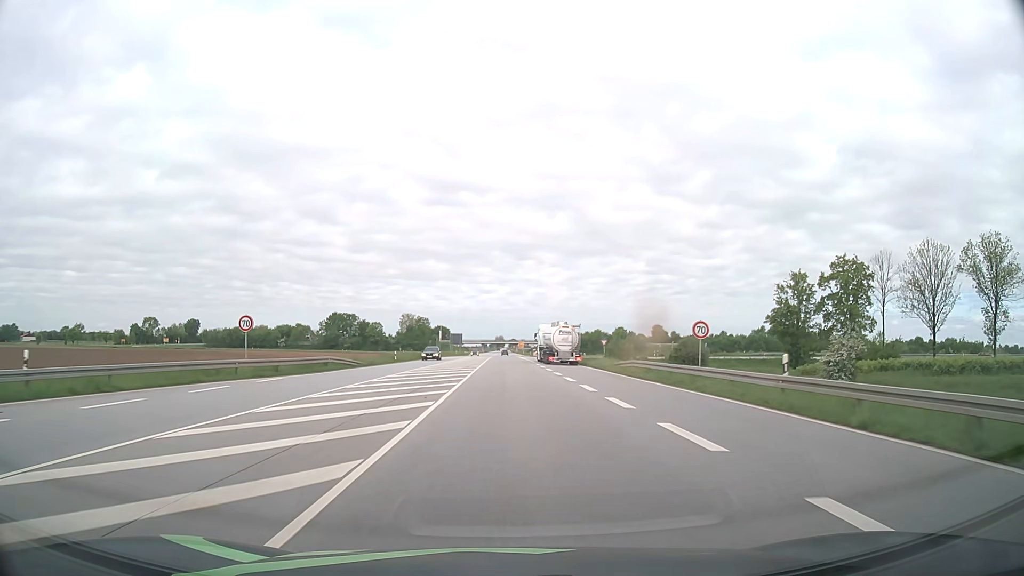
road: primary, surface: asphalt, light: Day
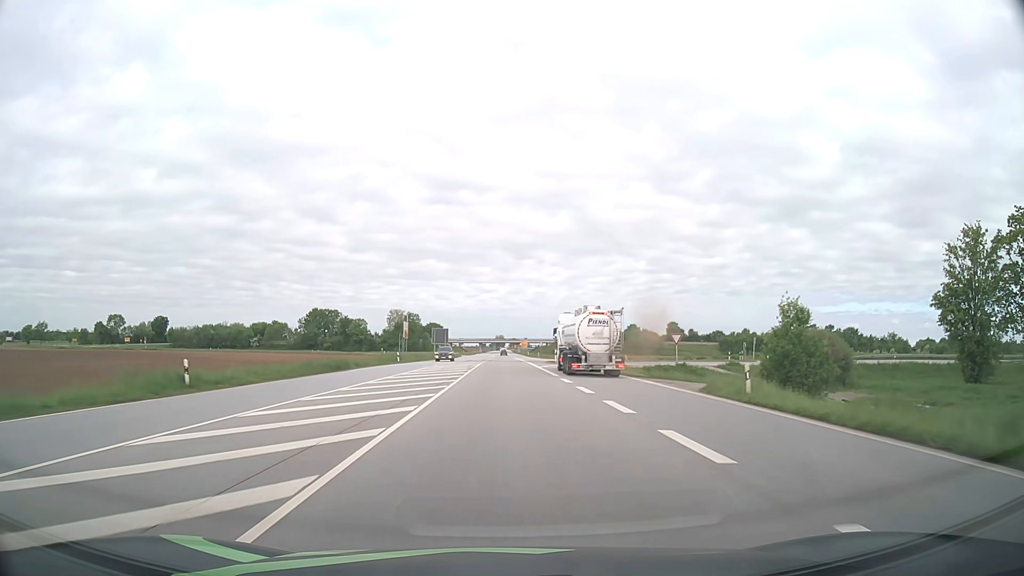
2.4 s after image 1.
(0.0, +43.1) m; 0°
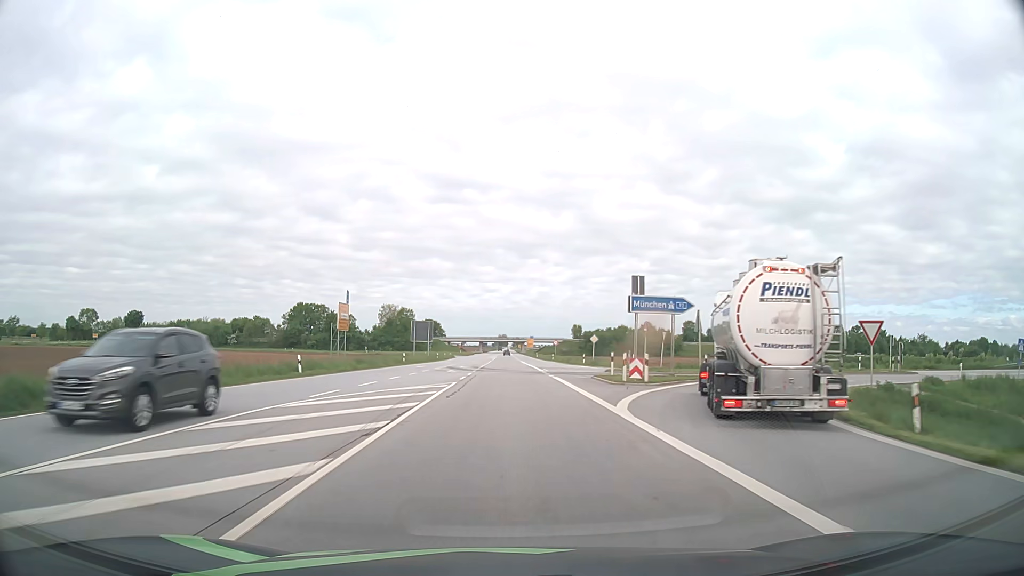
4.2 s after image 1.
(-0.1, +32.6) m; 0°
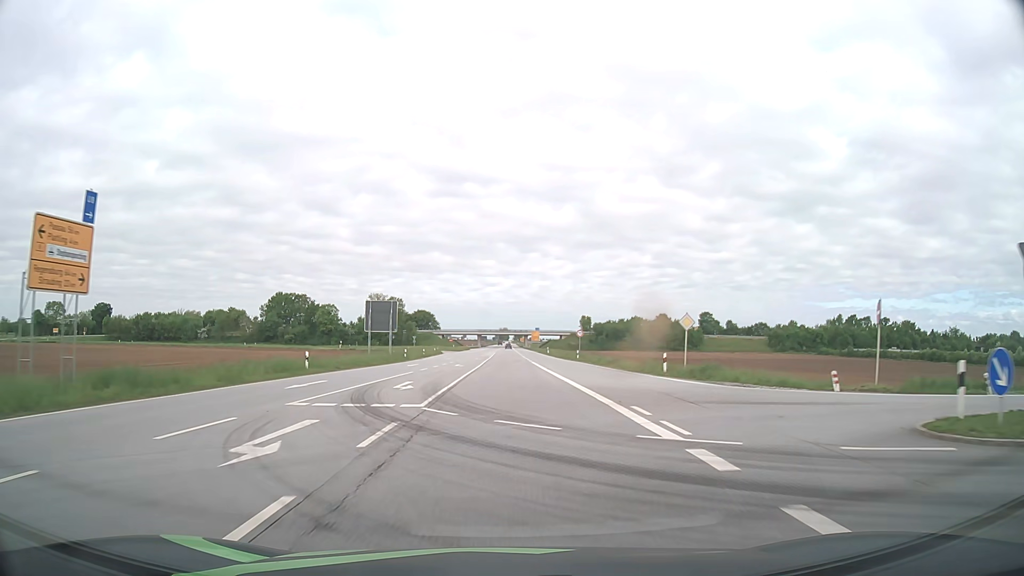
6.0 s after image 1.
(-0.1, +32.9) m; 0°
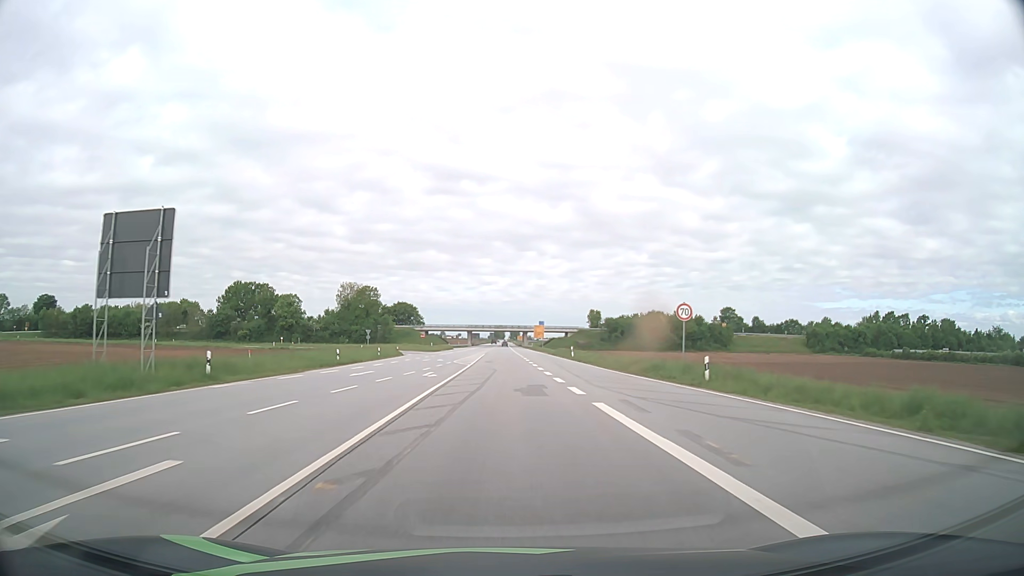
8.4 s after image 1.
(+0.3, +44.3) m; +1°
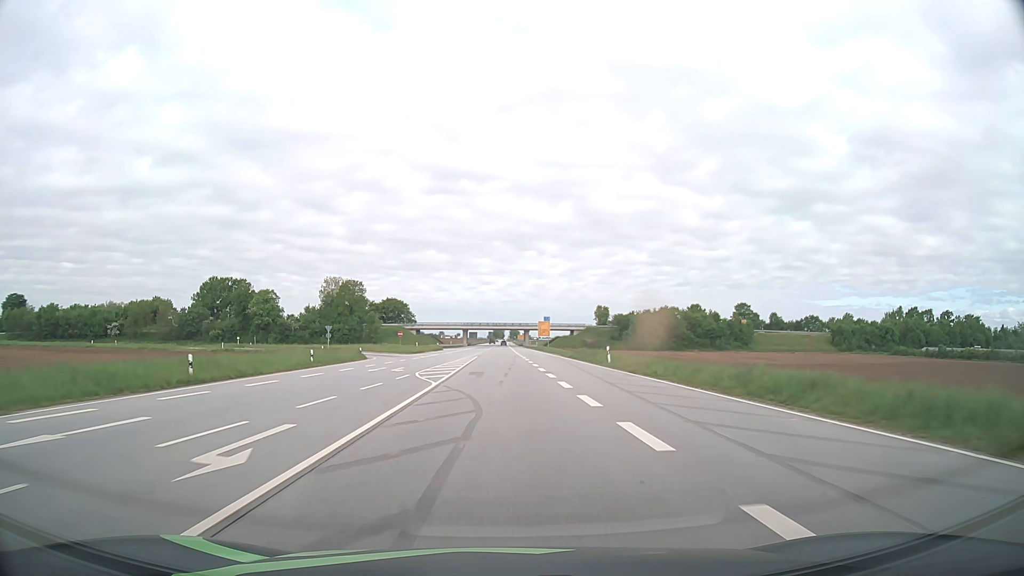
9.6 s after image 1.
(0.0, +22.1) m; 0°
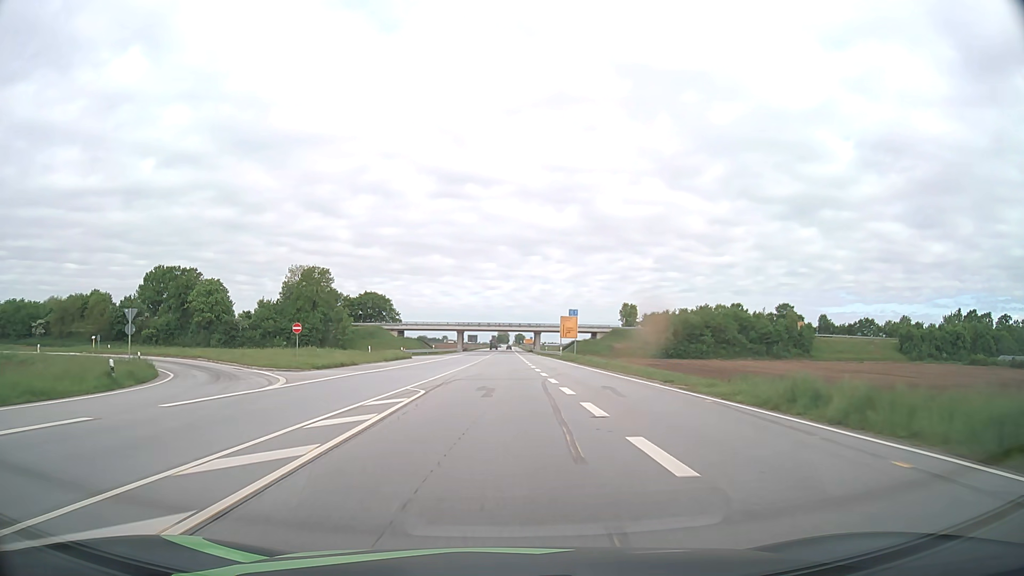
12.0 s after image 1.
(-0.1, +43.8) m; 0°
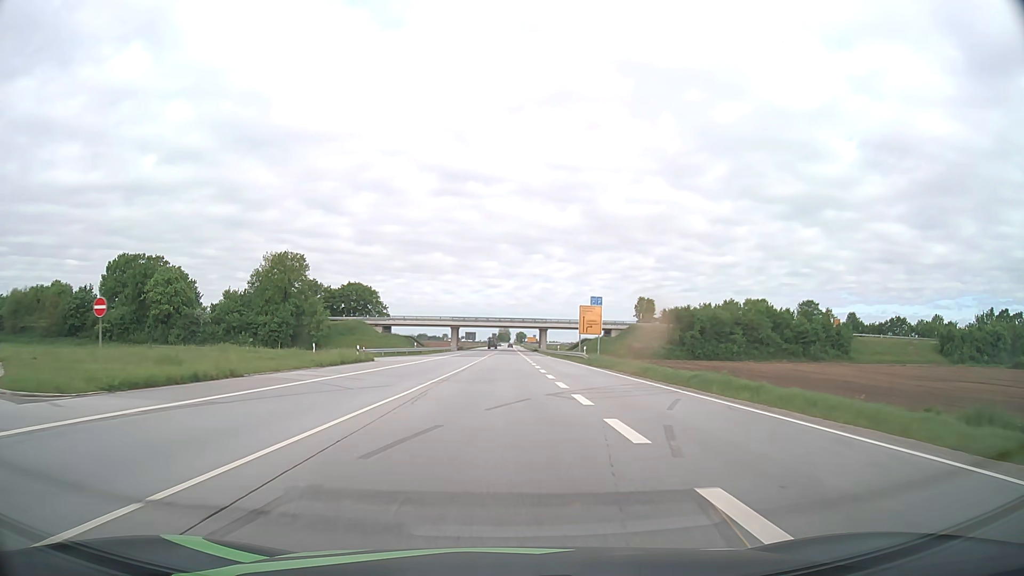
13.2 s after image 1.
(0.0, +21.6) m; 0°
(0, +10) (0, +20) (0, +30) (0, +40) (0, +50) (0, +60) (0, +70) (0, +80) (0, +90) (+1, +100) m
